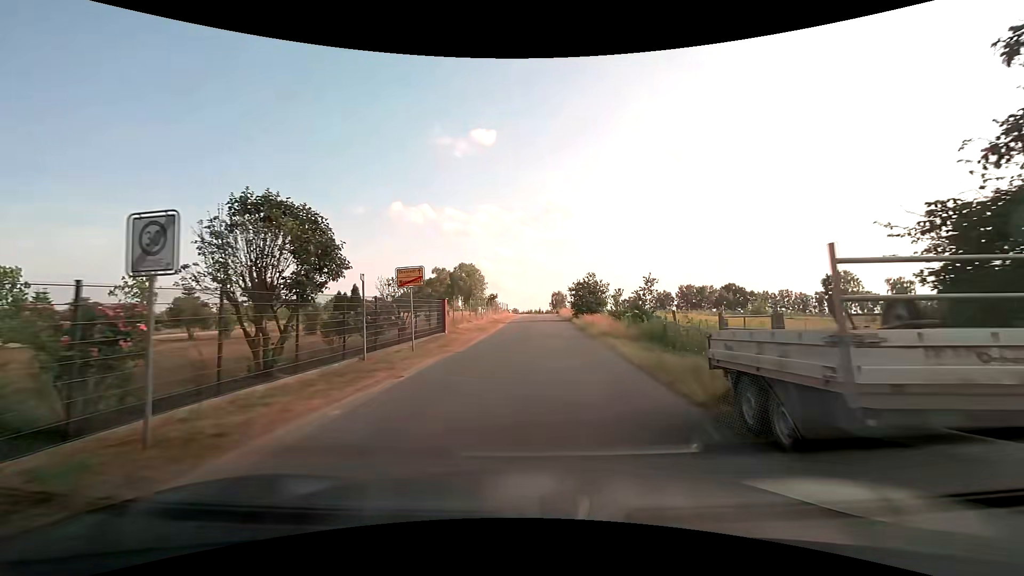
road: unclassified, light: Day
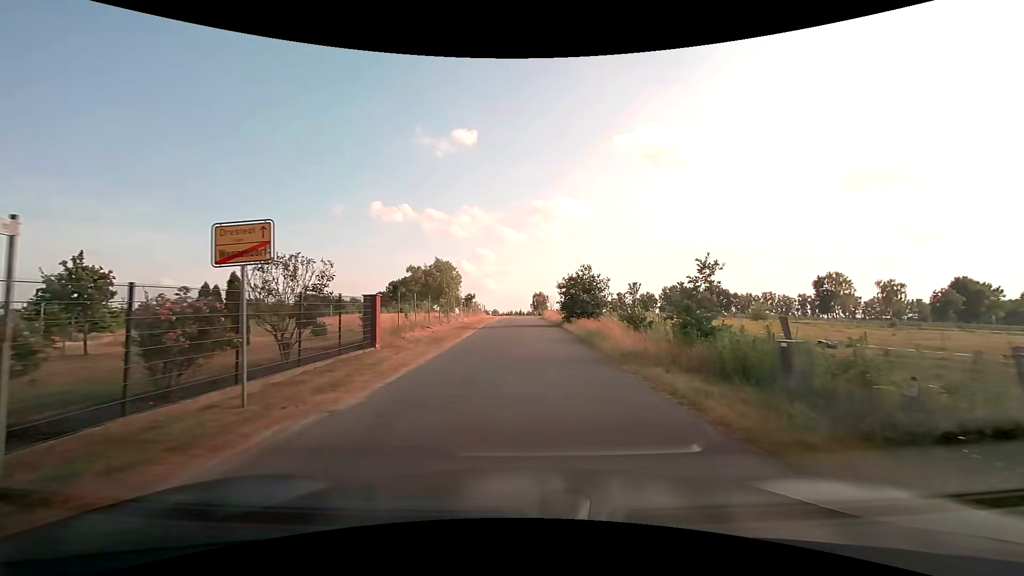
(+0.1, +8.9) m; +2°
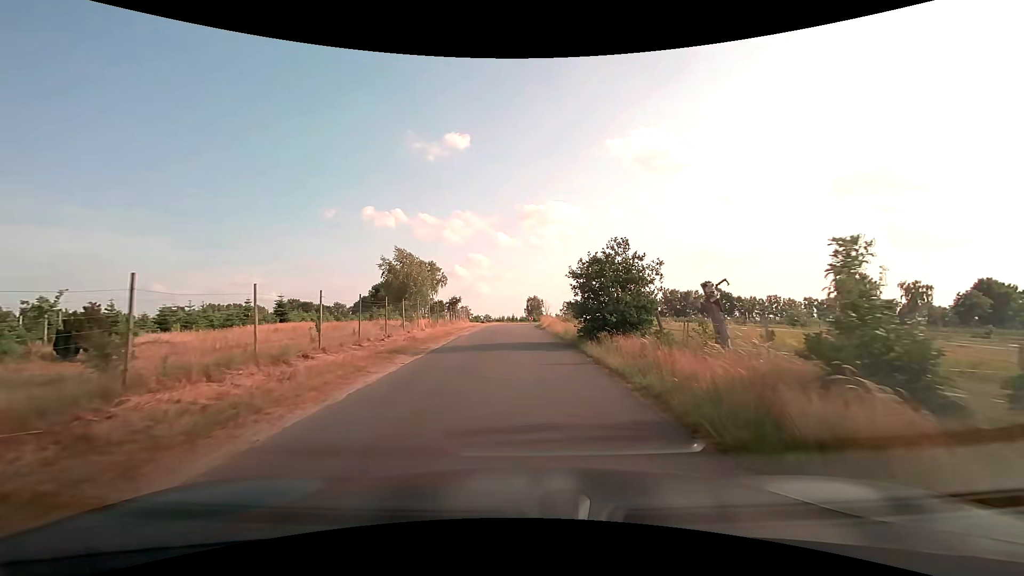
(+0.2, +14.1) m; +1°
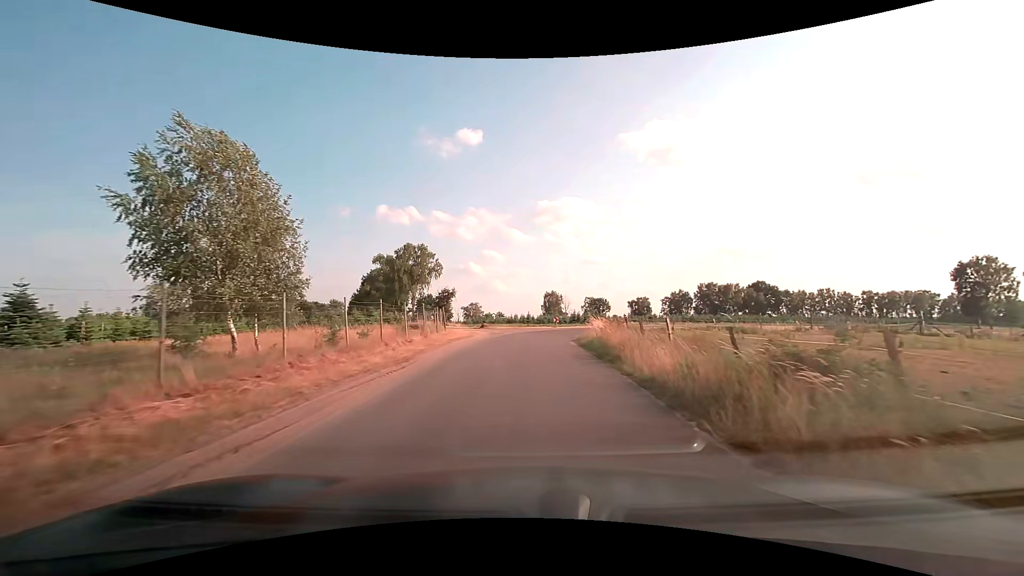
(-0.6, +29.2) m; -2°
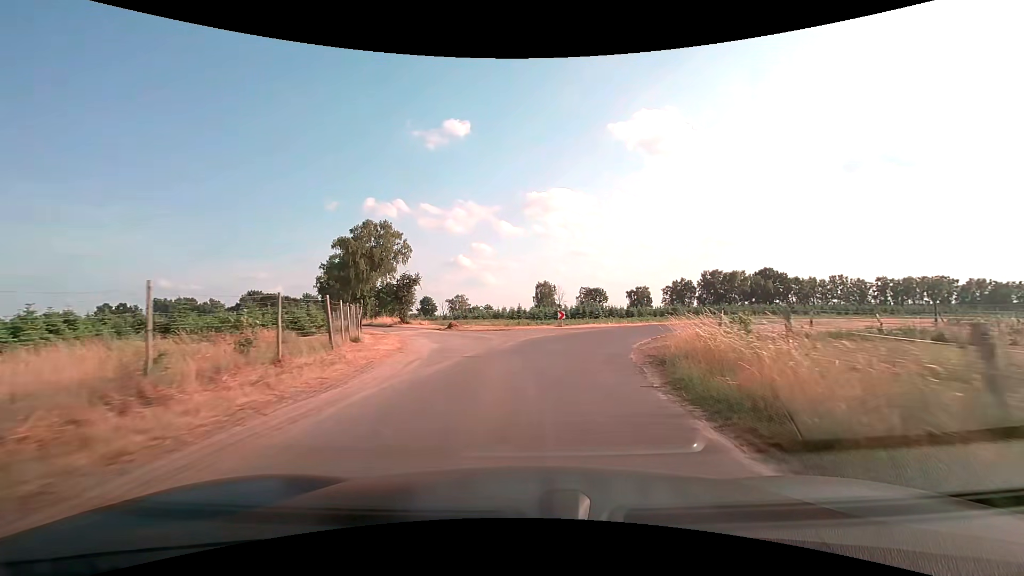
(+0.1, +18.7) m; +1°
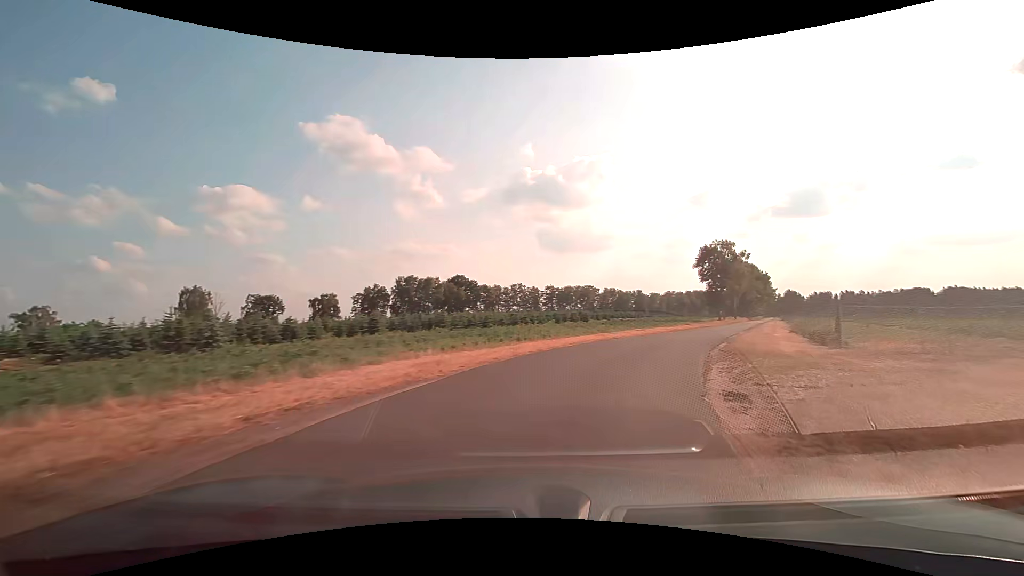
(+6.4, +29.1) m; +33°
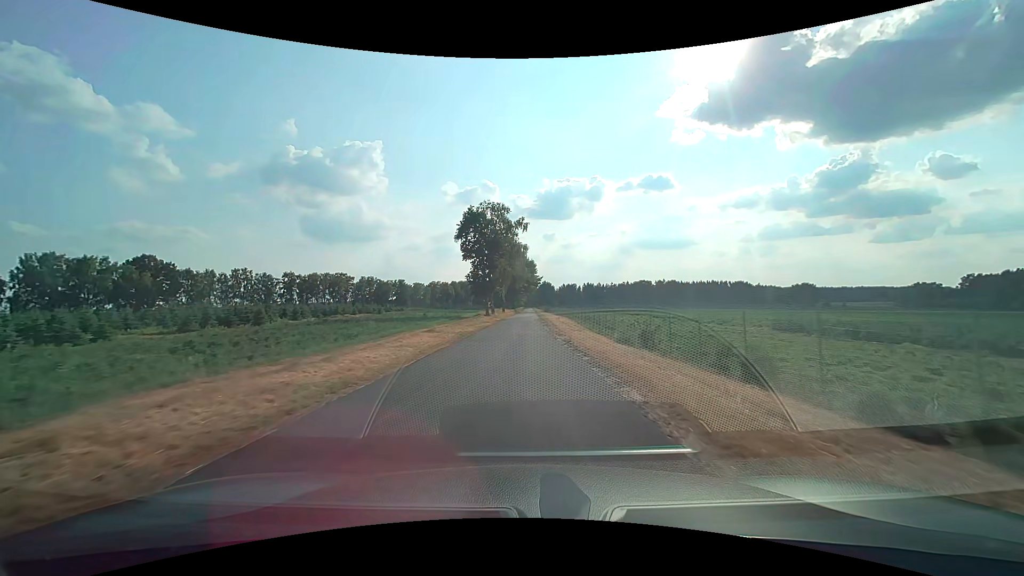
(+11.4, +31.6) m; +27°
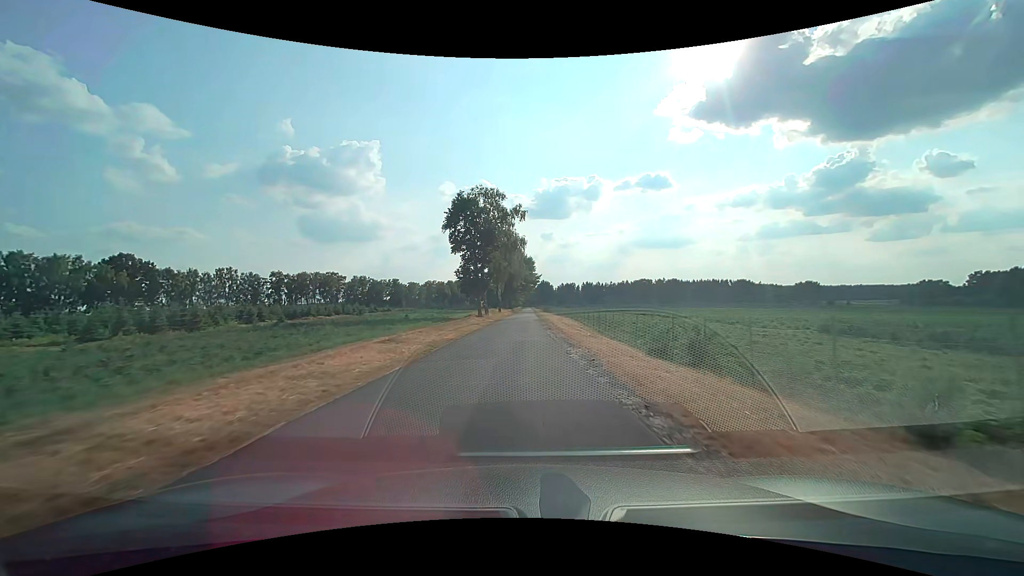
(0.0, +7.8) m; 0°
(0, +10) (0, +20) (0, +30) (0, +40) (0, +50) (0, +60) (0, +70) (0, +80) (0, +90) (0, +100) m
